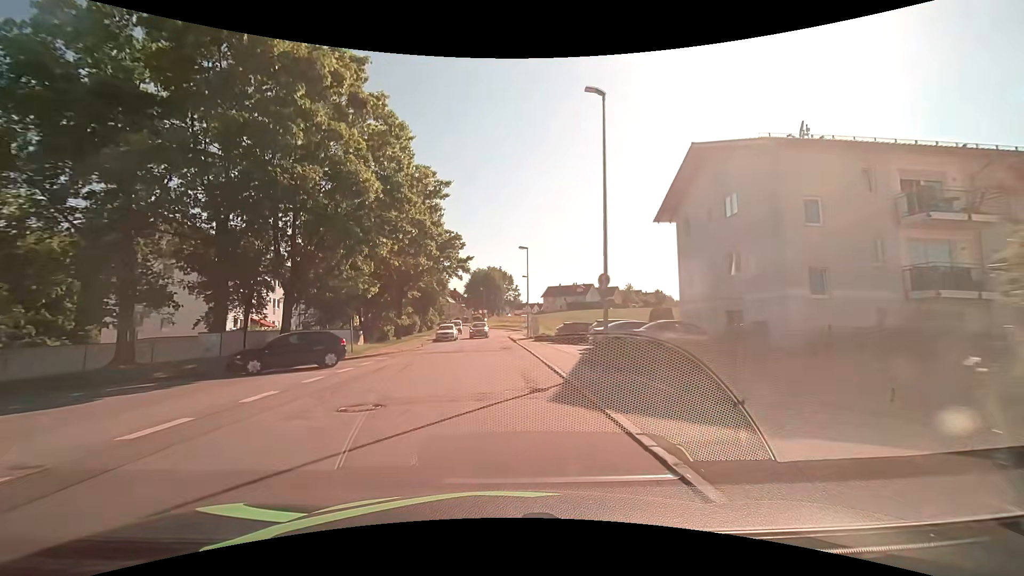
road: unclassified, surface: asphalt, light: Day
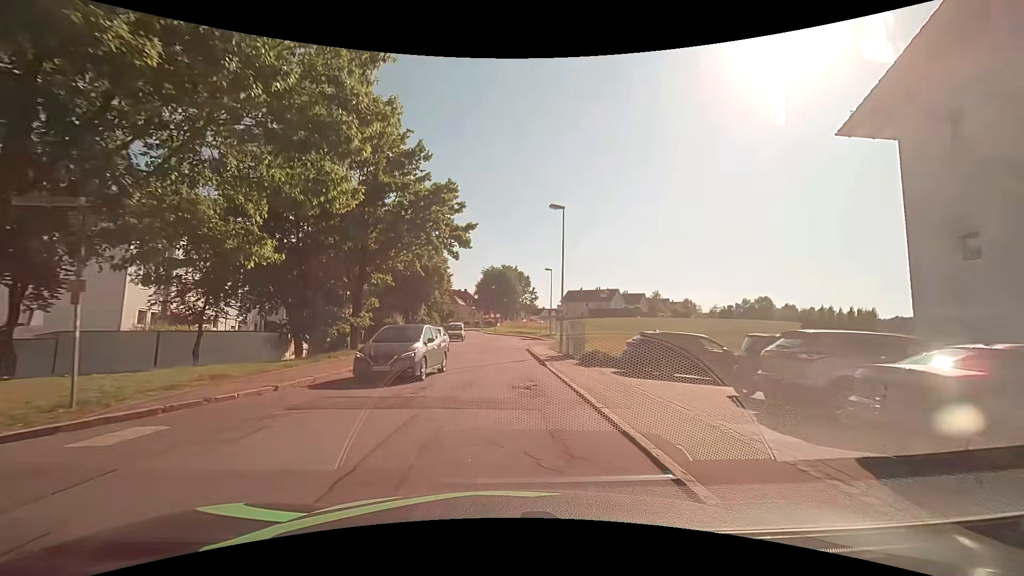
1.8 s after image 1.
(-0.3, +16.5) m; -2°
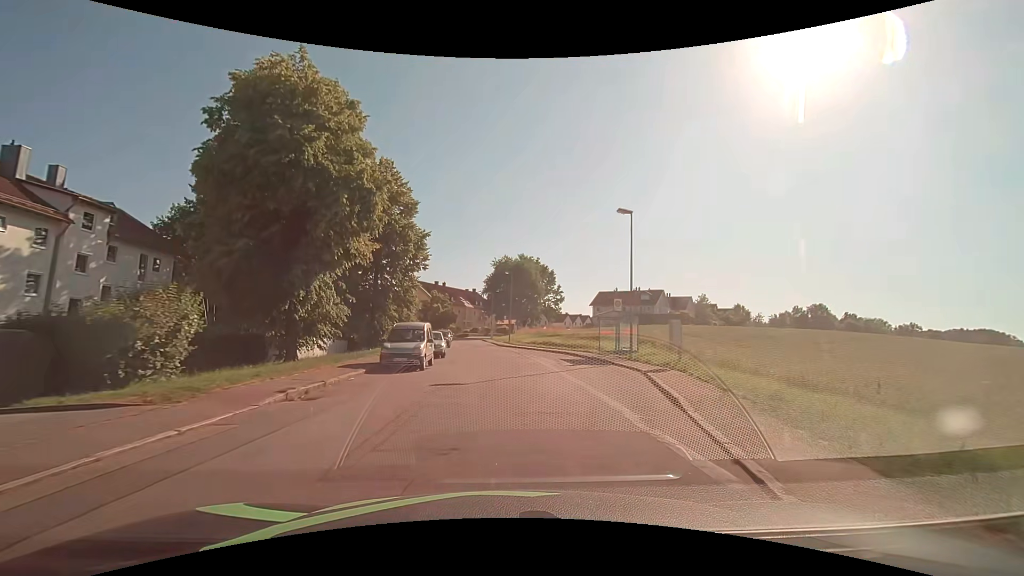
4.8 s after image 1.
(-0.6, +30.8) m; -2°
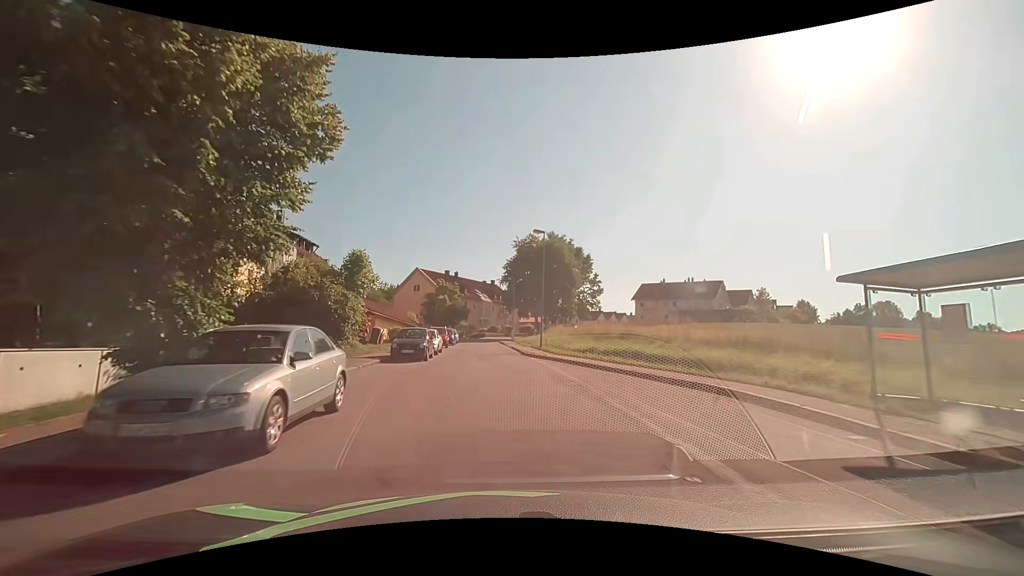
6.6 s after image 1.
(-0.4, +21.7) m; -3°
